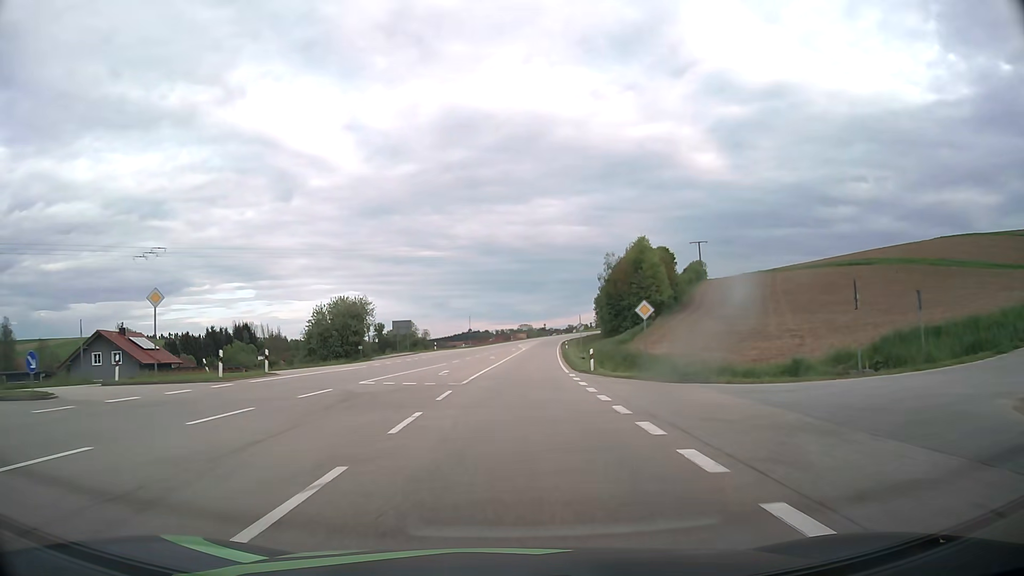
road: primary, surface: asphalt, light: Day
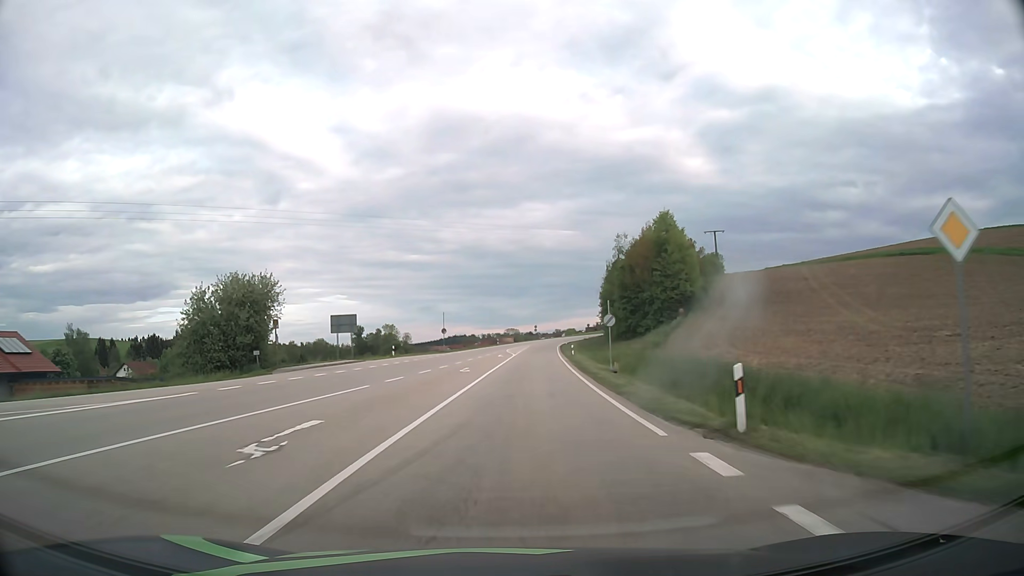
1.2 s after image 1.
(+0.1, +21.4) m; +1°
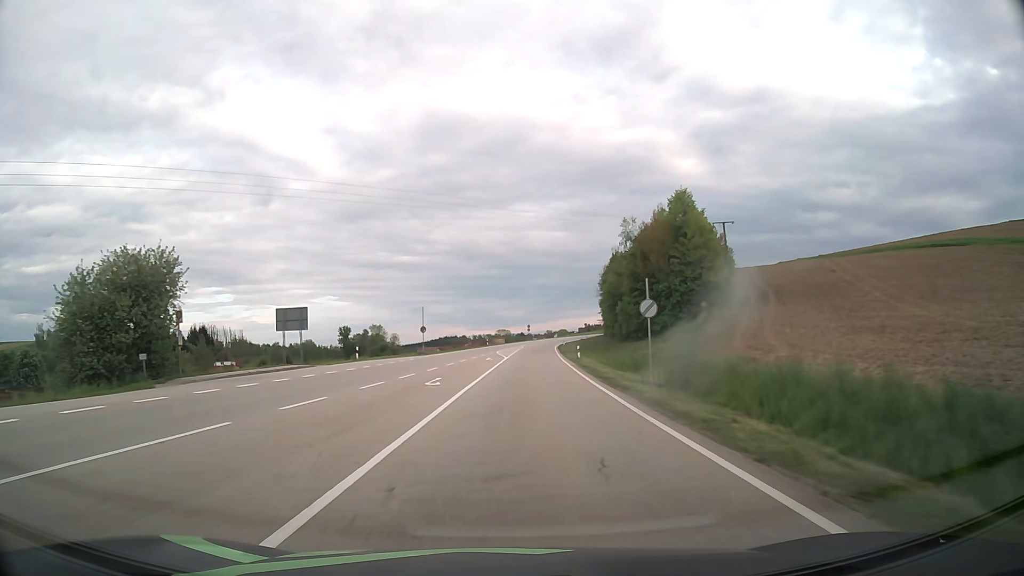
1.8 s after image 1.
(0.0, +11.2) m; +1°
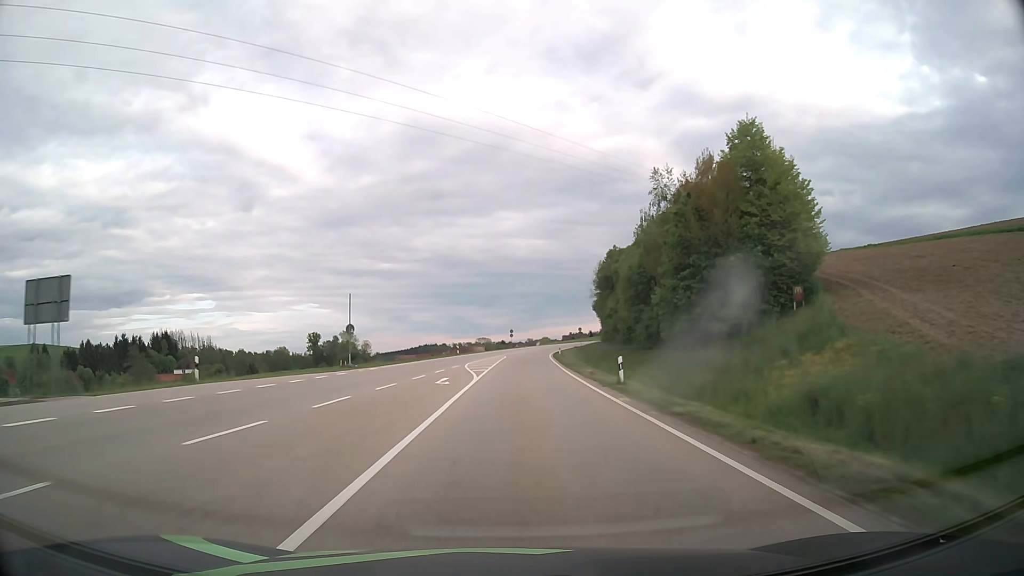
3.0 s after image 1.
(+0.4, +23.4) m; +2°
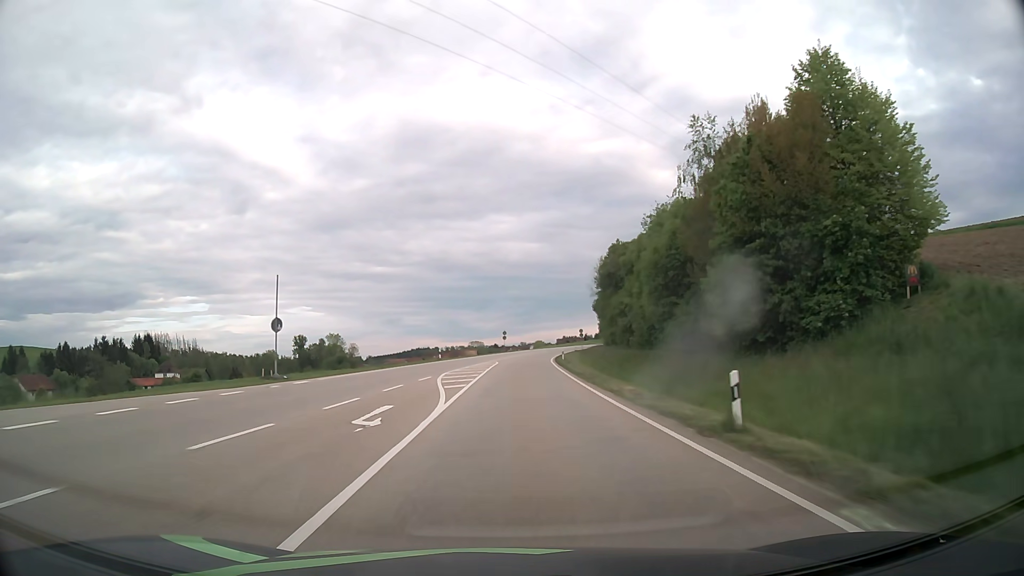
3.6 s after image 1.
(+0.1, +12.2) m; 0°
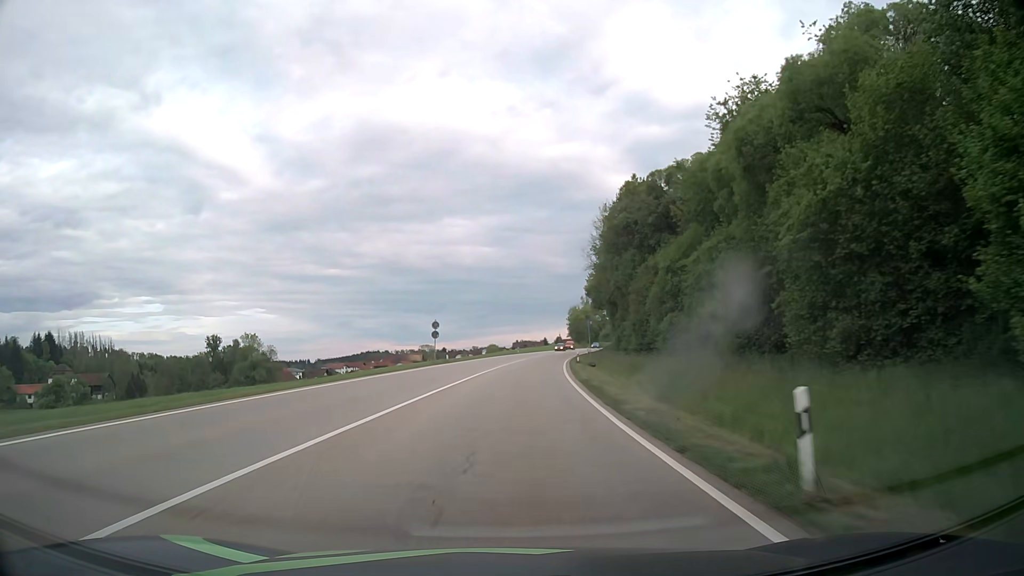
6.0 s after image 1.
(+1.4, +51.9) m; +4°
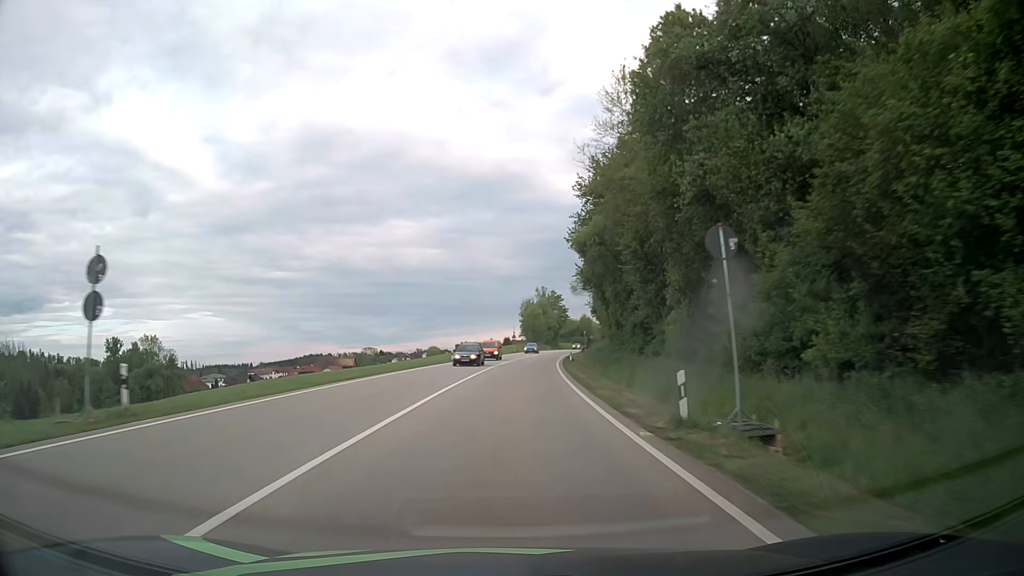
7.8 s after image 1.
(+1.6, +40.6) m; +5°
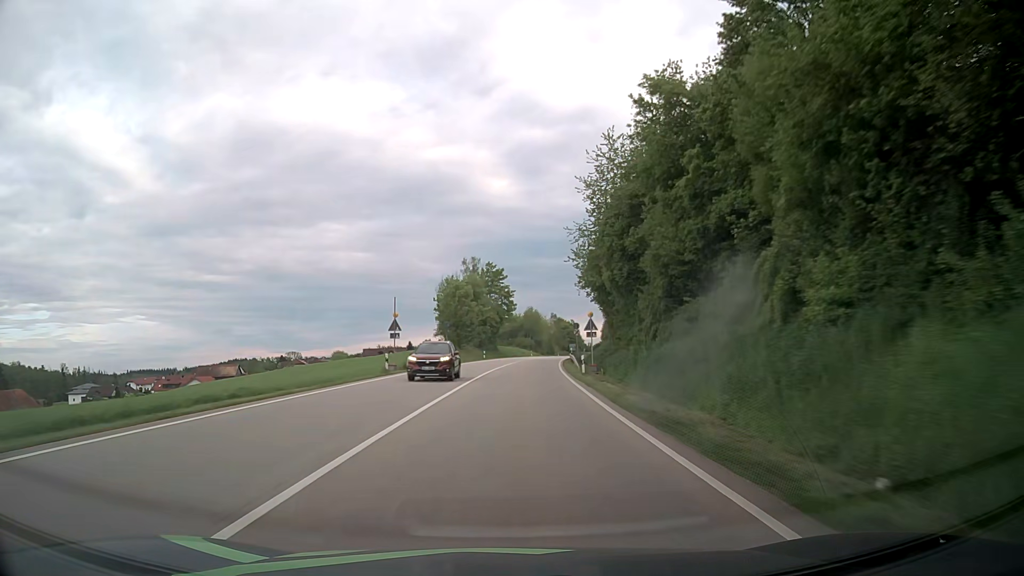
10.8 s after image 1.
(+3.3, +70.9) m; +6°
(0, +10) (0, +20) (+1, +30) (+1, +40) (+2, +50) (+2, +60) (+3, +70) (+5, +80) (+6, +90) (+7, +100) m
